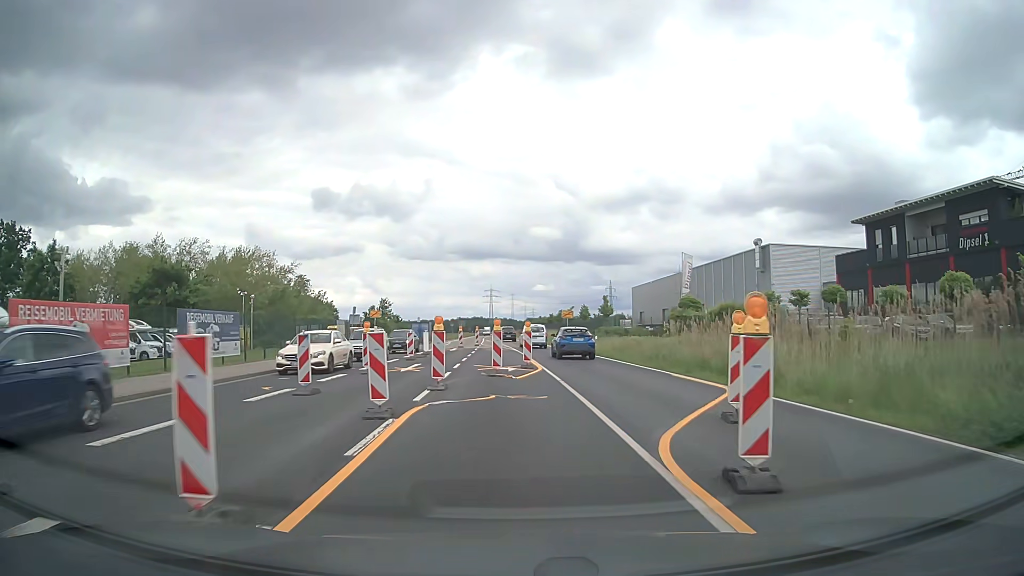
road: secondary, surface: asphalt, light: Day
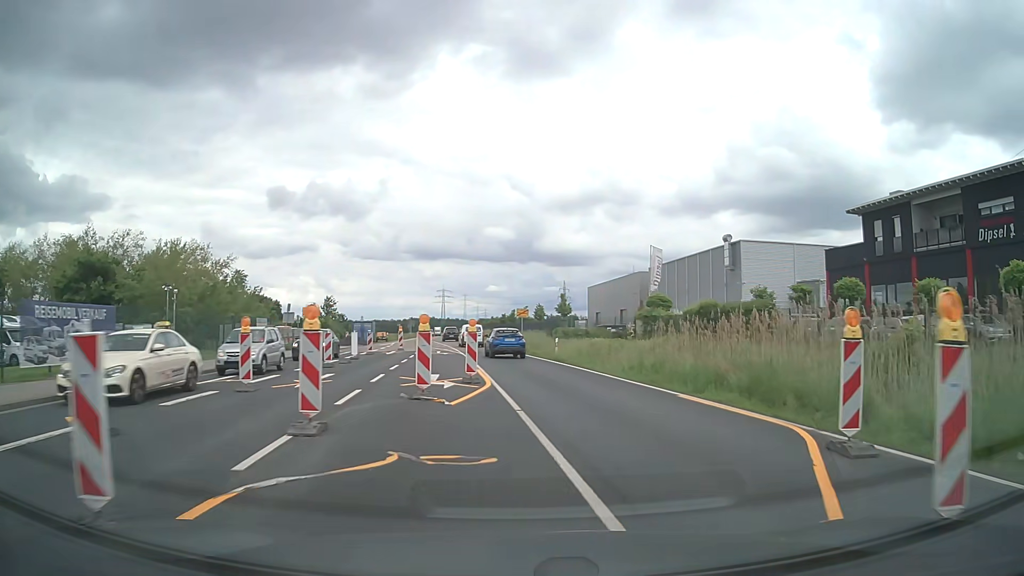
(+0.2, +6.6) m; +3°
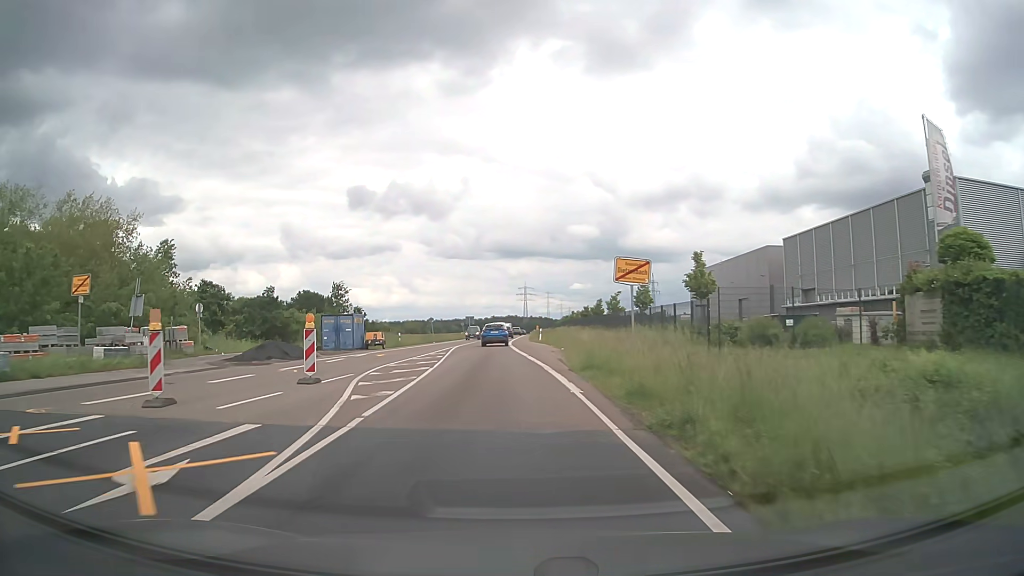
(+0.3, +36.4) m; -6°
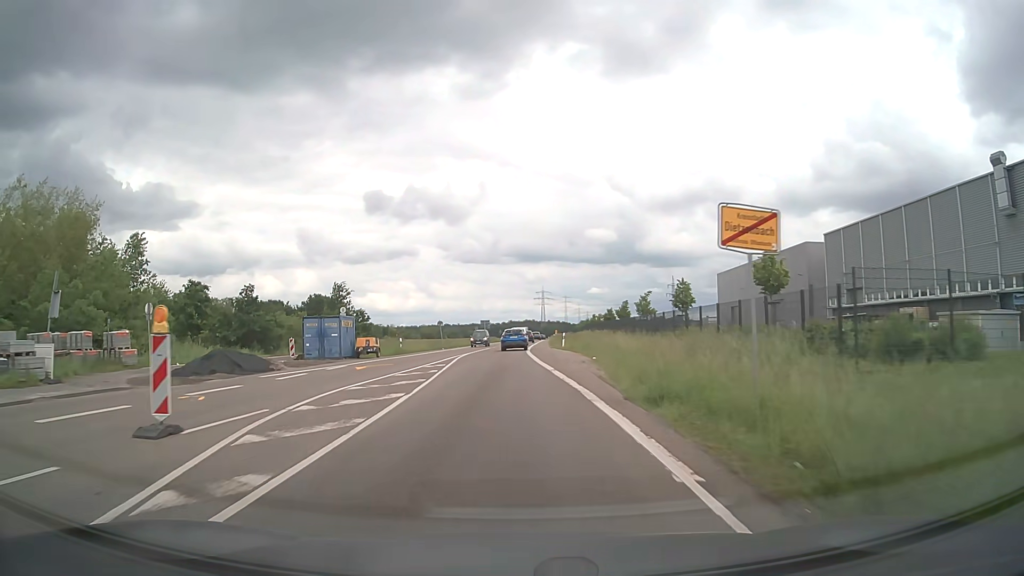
(-0.1, +8.2) m; -1°
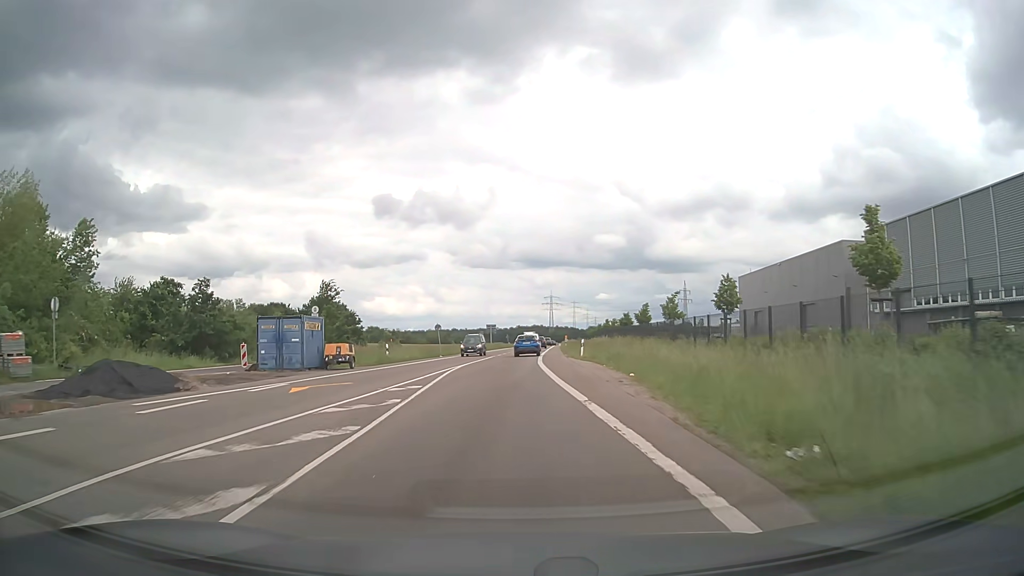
(-0.1, +8.9) m; -1°
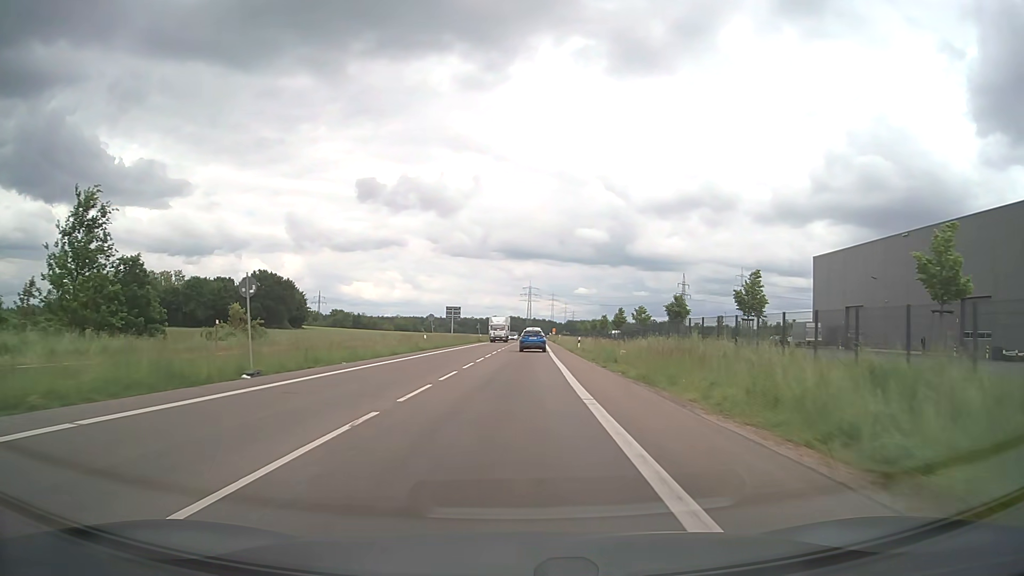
(+0.2, +42.1) m; +2°
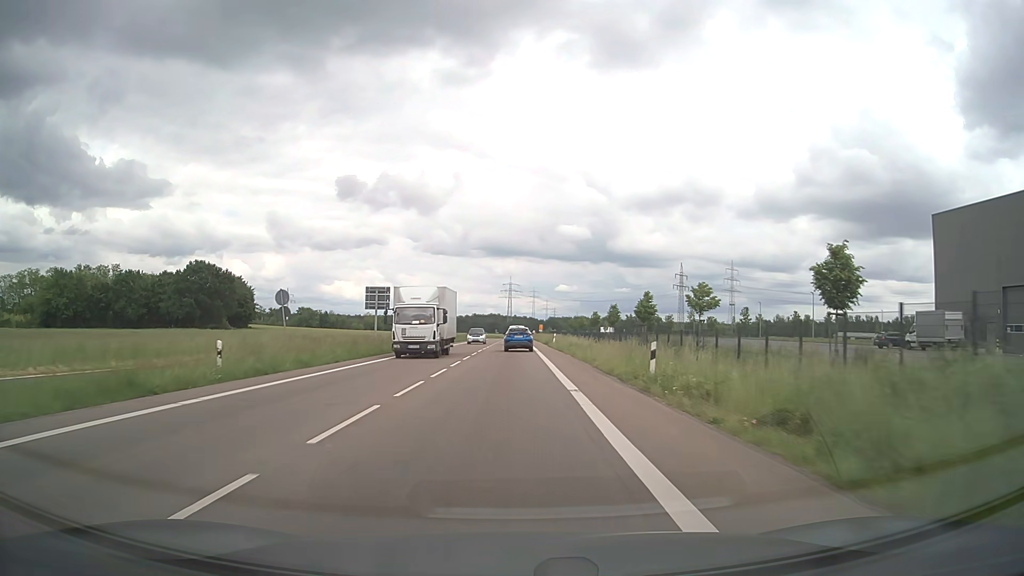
(+0.7, +33.9) m; +2°
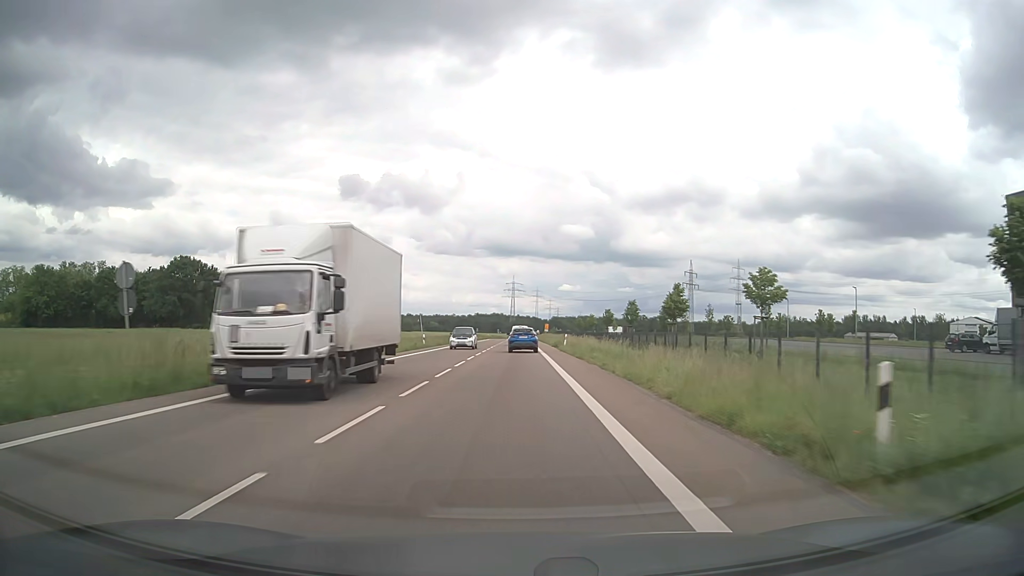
(0.0, +11.4) m; 0°
(0, +10) (0, +20) (0, +30) (0, +40) (0, +50) (0, +60) (0, +70) (0, +80) (0, +90) (0, +100) m
